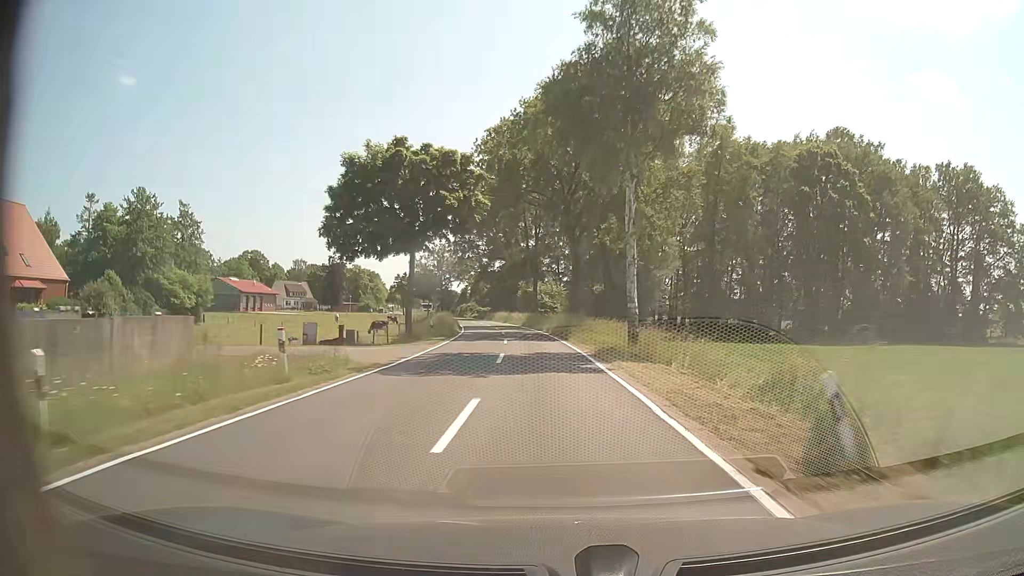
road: tertiary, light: Day
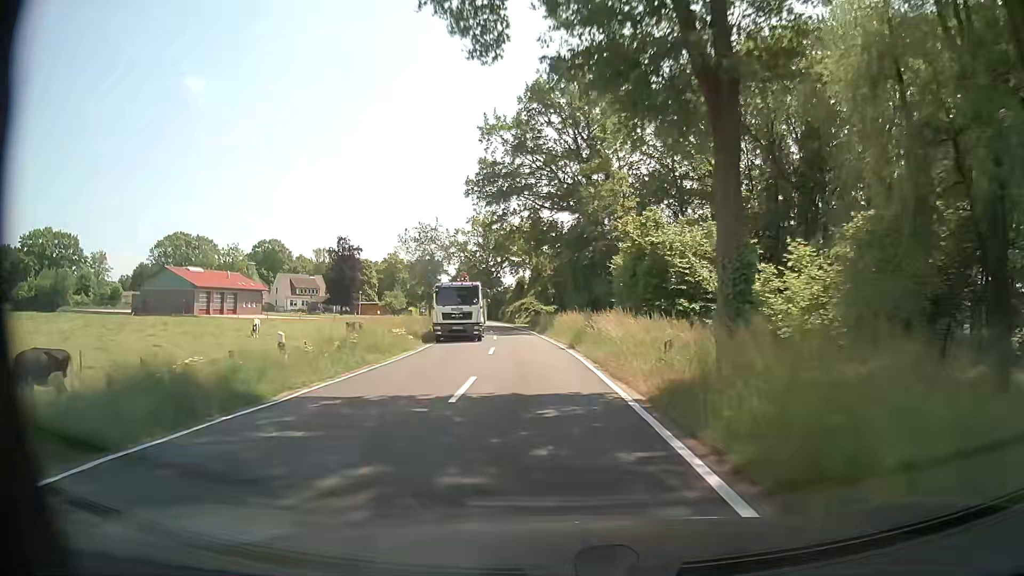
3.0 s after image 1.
(-3.5, +56.4) m; -7°
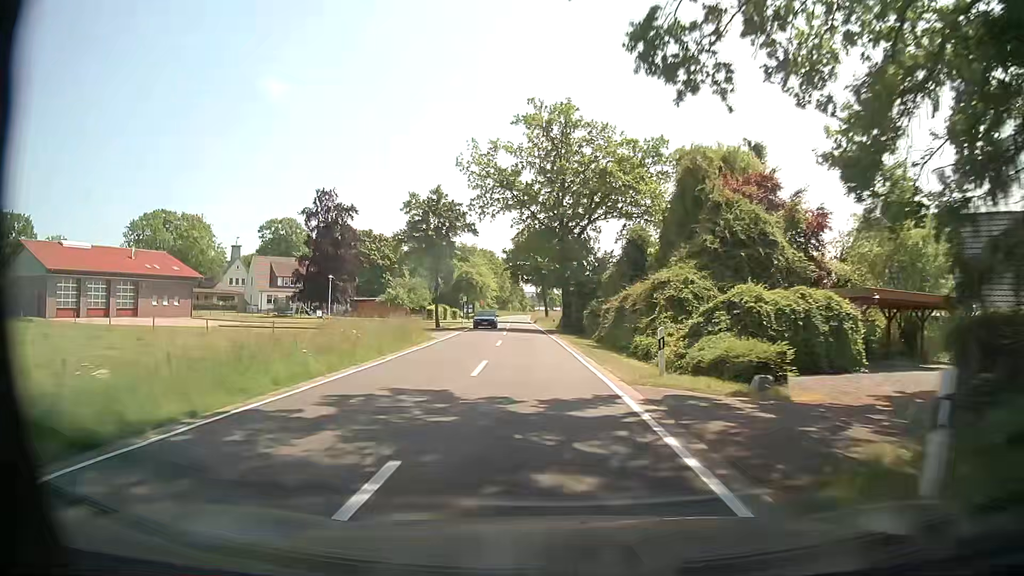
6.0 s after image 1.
(-4.6, +56.4) m; -8°
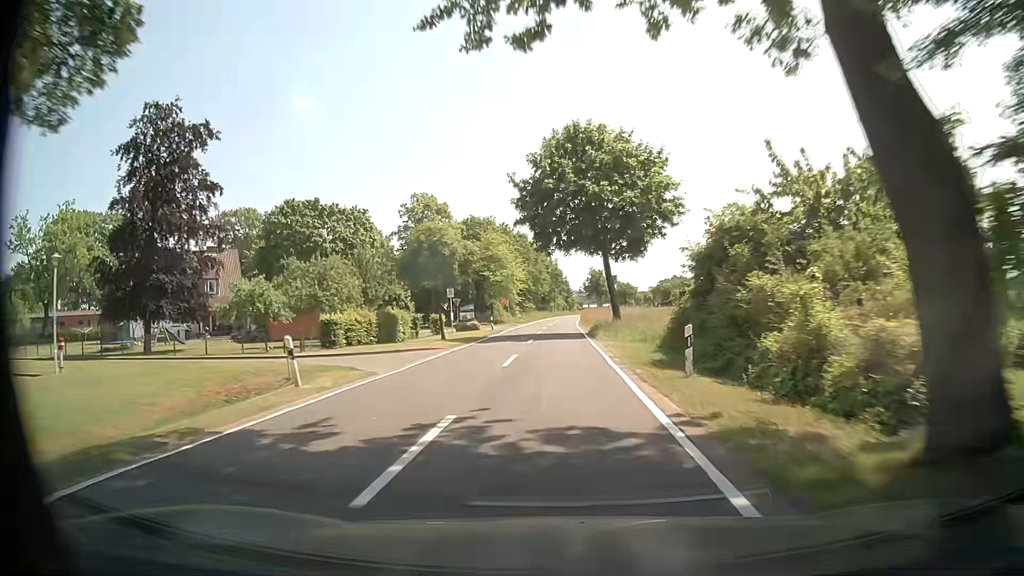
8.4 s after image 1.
(-1.7, +45.3) m; -4°
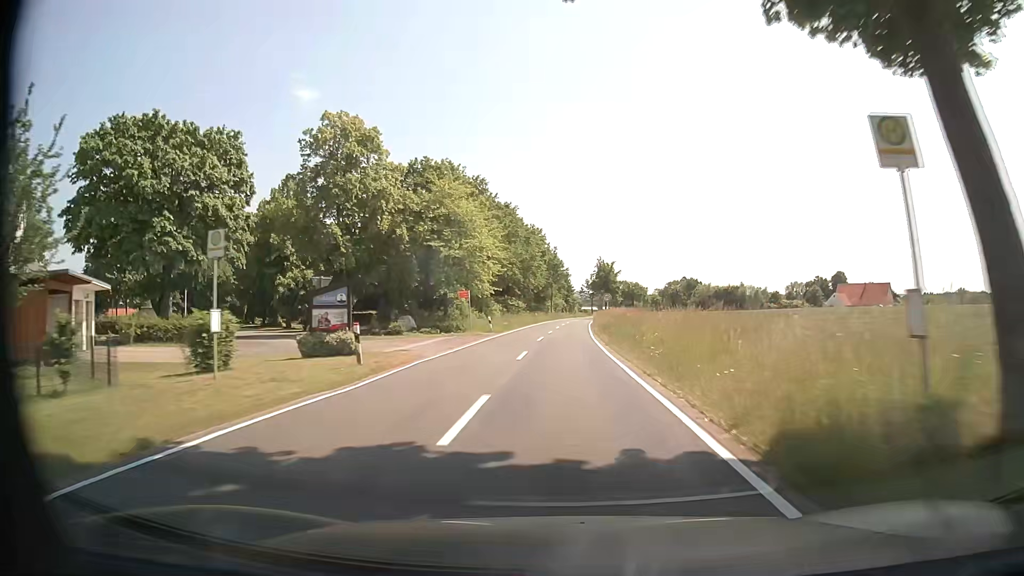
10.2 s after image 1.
(-0.2, +34.0) m; 0°
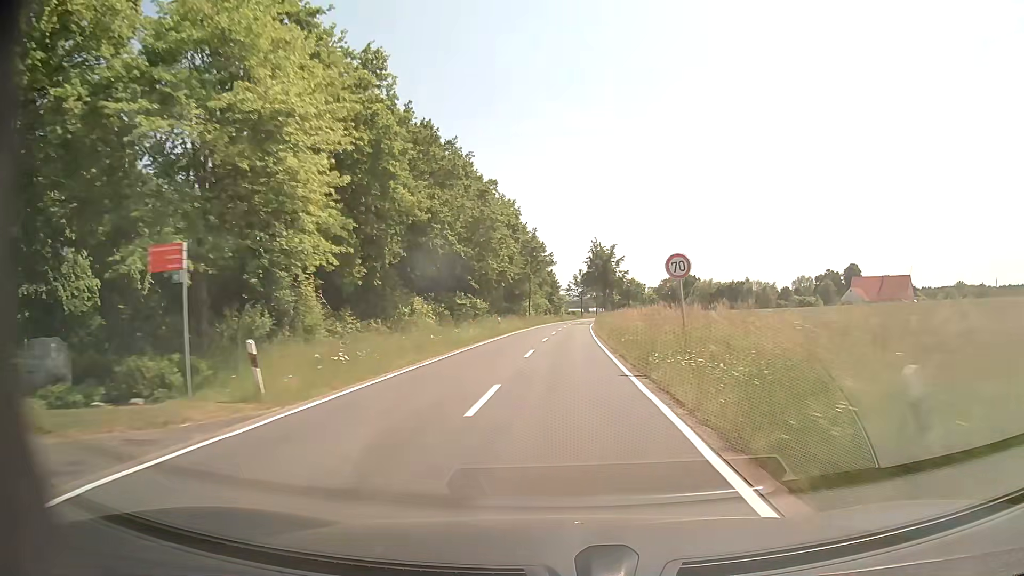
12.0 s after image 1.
(+0.6, +34.0) m; +2°
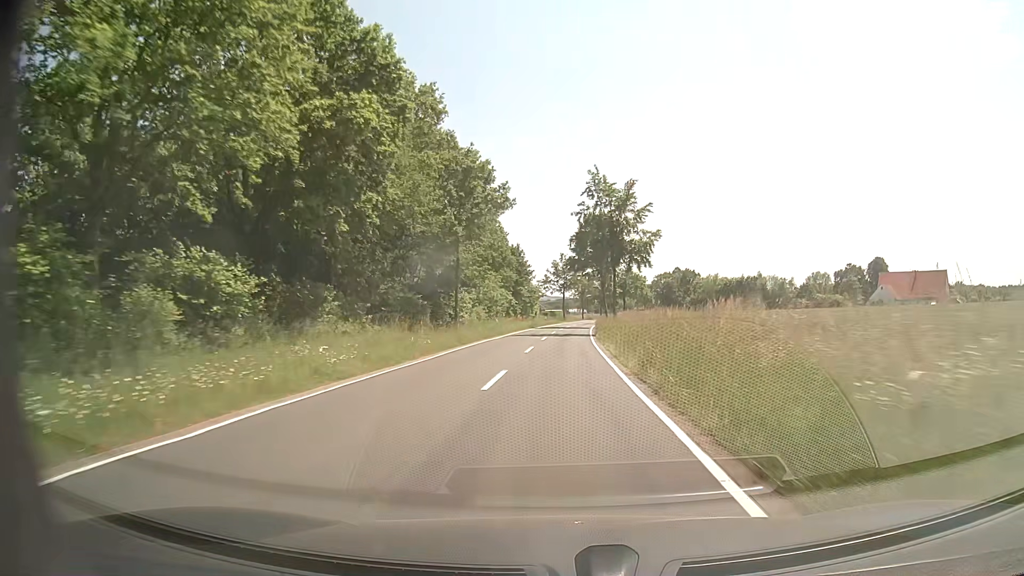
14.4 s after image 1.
(+0.9, +45.2) m; +1°
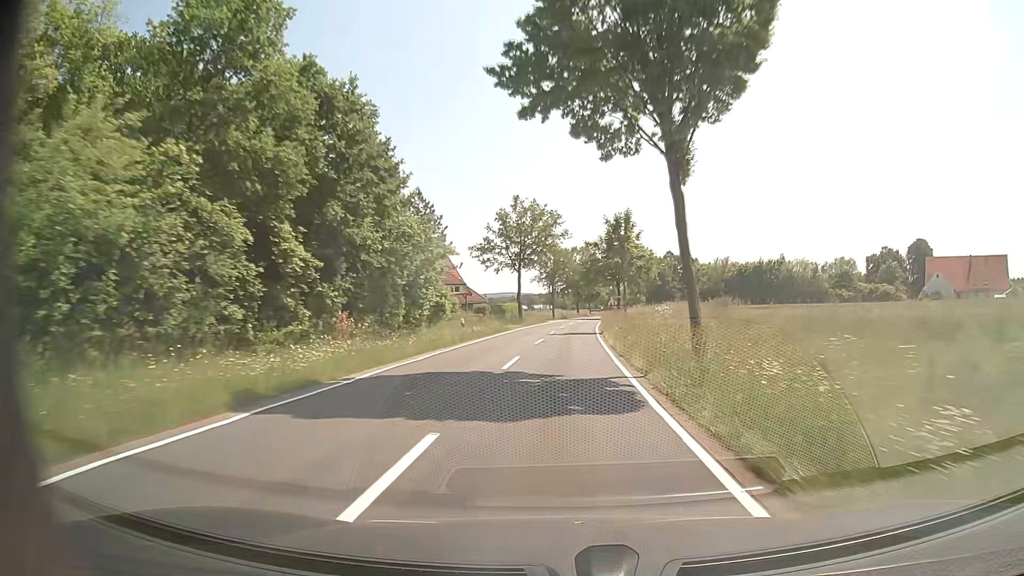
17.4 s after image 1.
(+1.6, +56.5) m; +3°
(0, +10) (0, +20) (0, +30) (+1, +40) (+1, +50) (+2, +60) (+3, +70) (+4, +80) (+5, +90) (+6, +100) m
